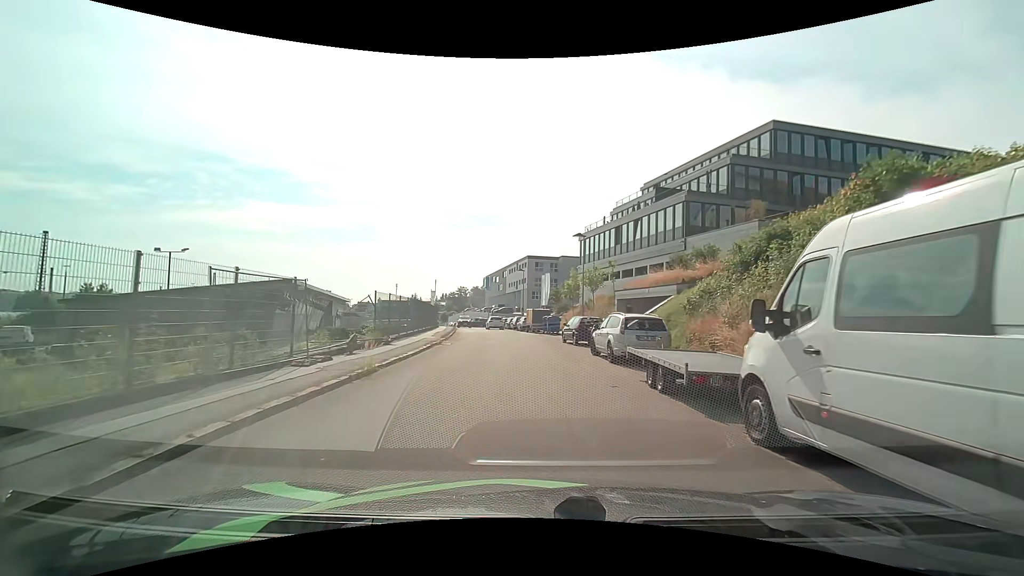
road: residential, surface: asphalt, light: Day
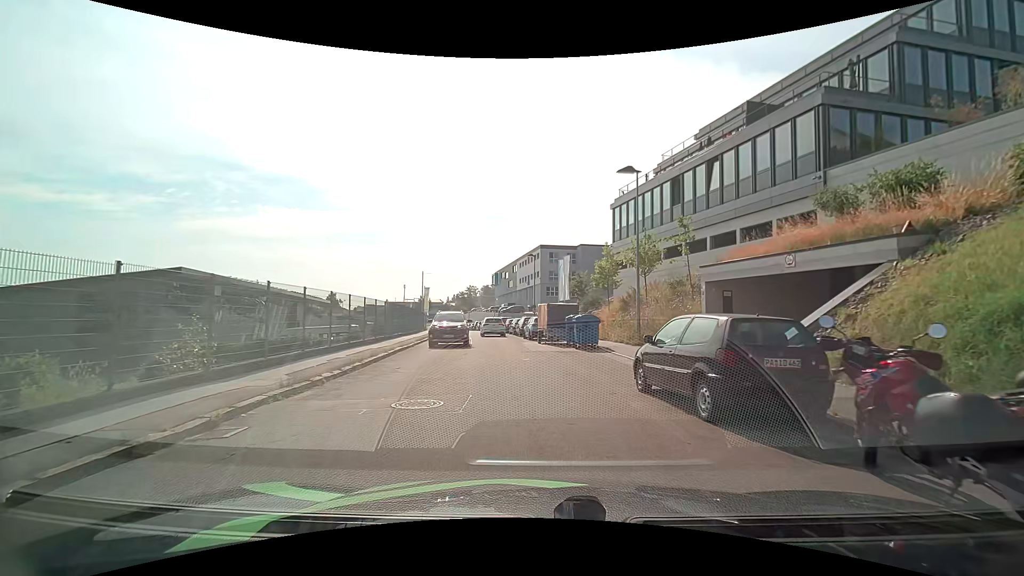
(-0.1, +17.4) m; -2°
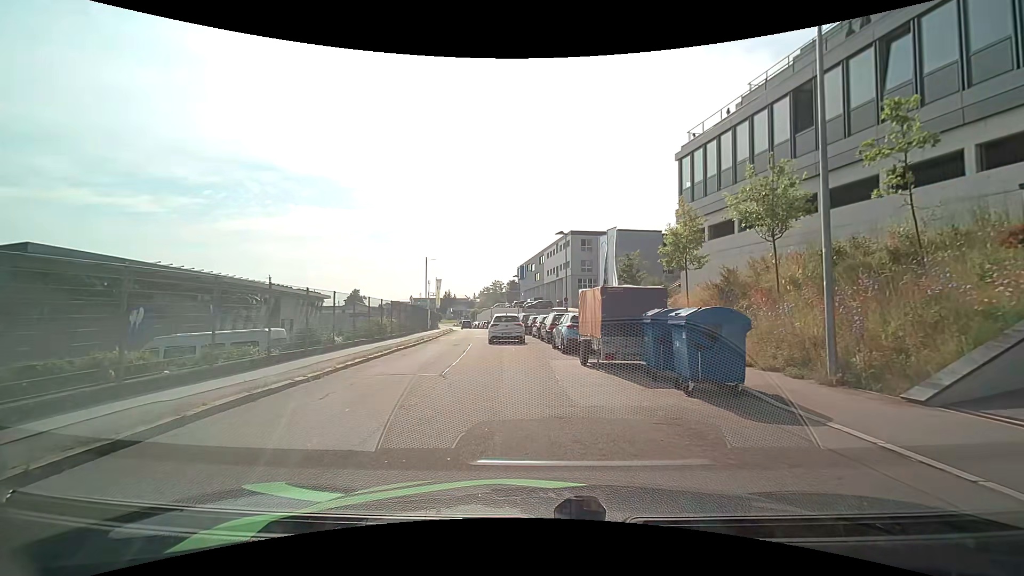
(-0.2, +12.4) m; -3°
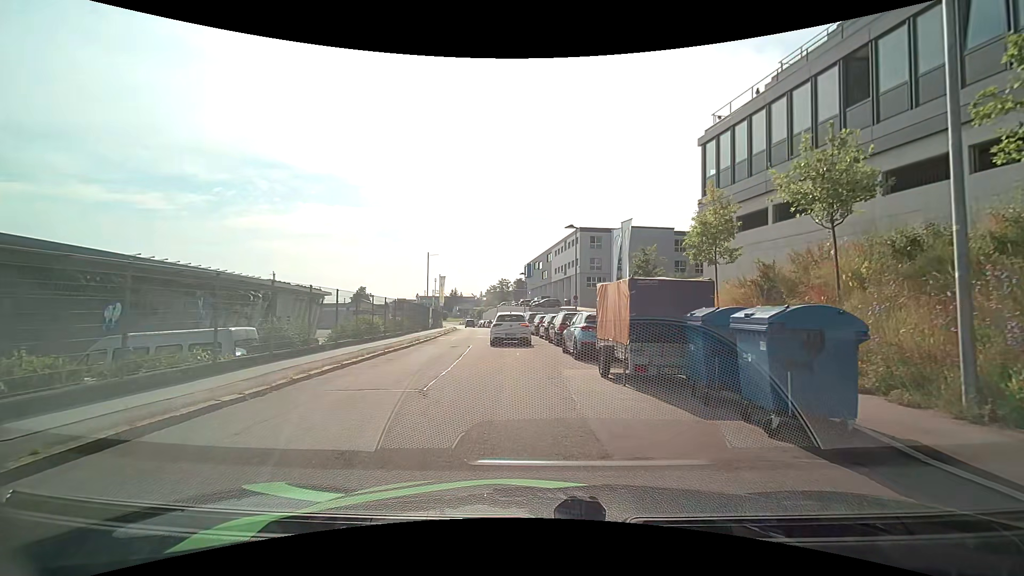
(0.0, +2.5) m; -2°
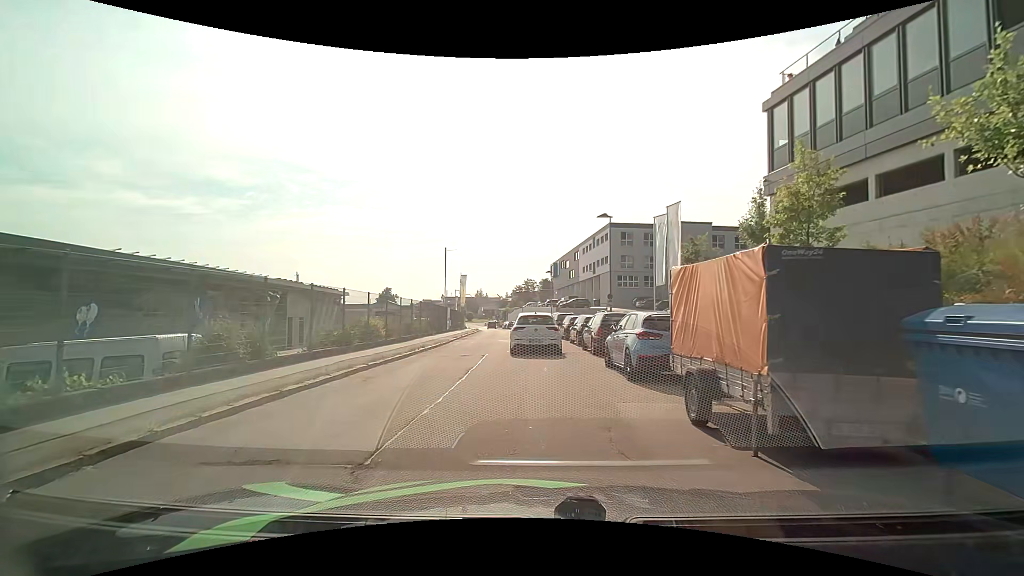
(-0.1, +4.3) m; -3°
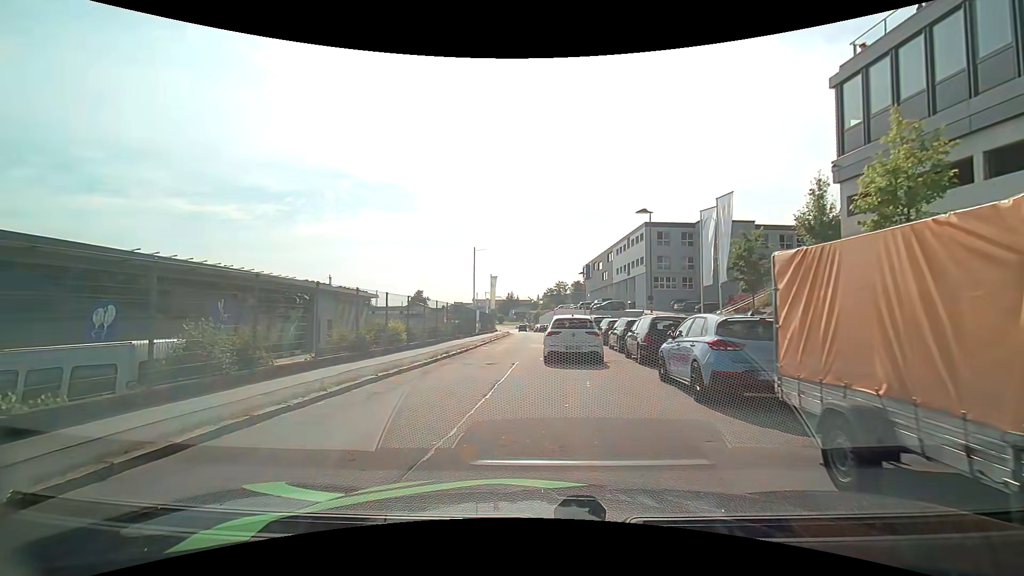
(0.0, +2.1) m; -3°
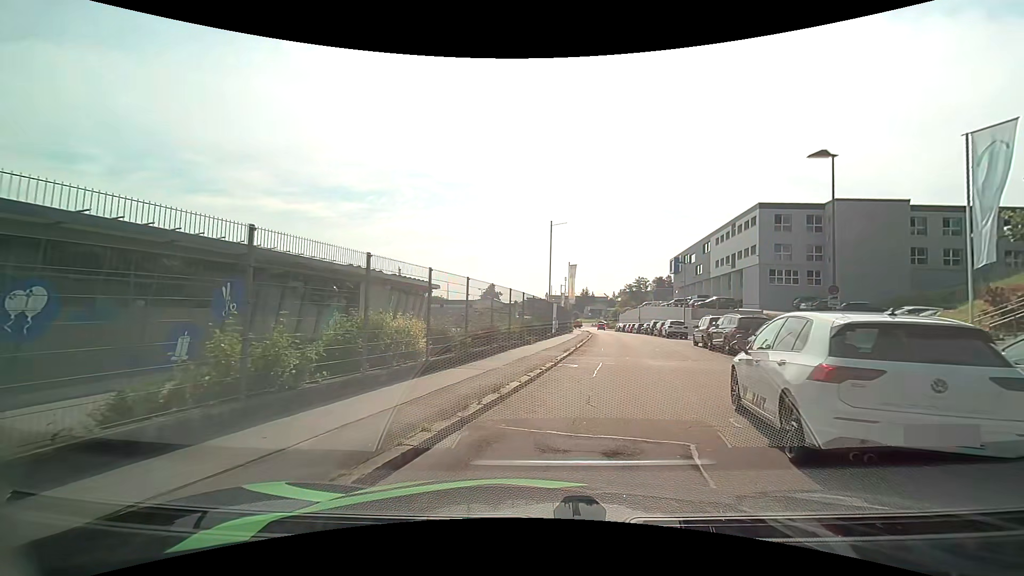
(-1.1, +10.1) m; -8°
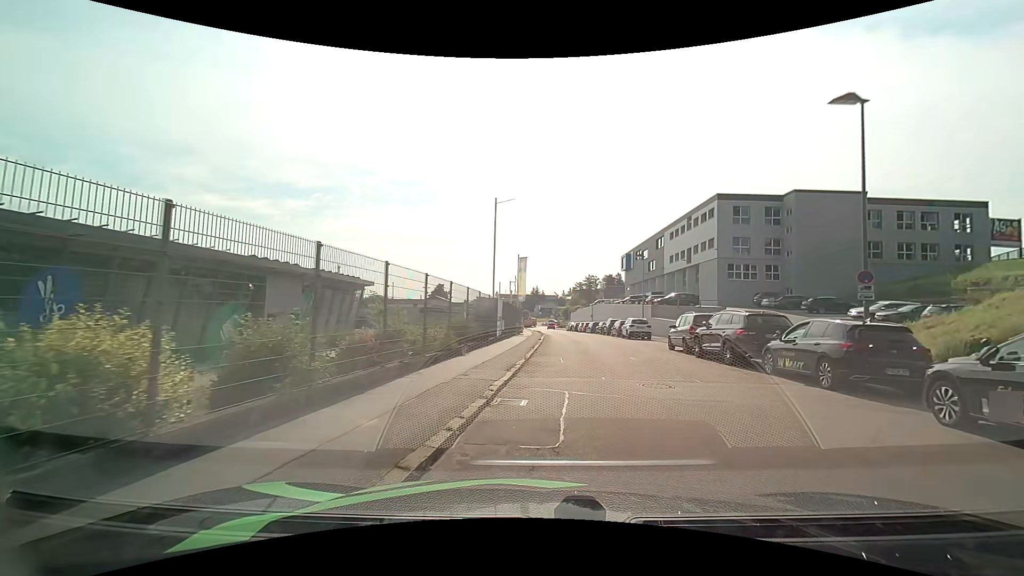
(+0.3, +6.1) m; +6°
(+1, +10) (+2, +20) (+3, +30) (+4, +40) (+4, +50) (+4, +60) (+3, +70) (+3, +80) (+3, +90) (+3, +100) m
